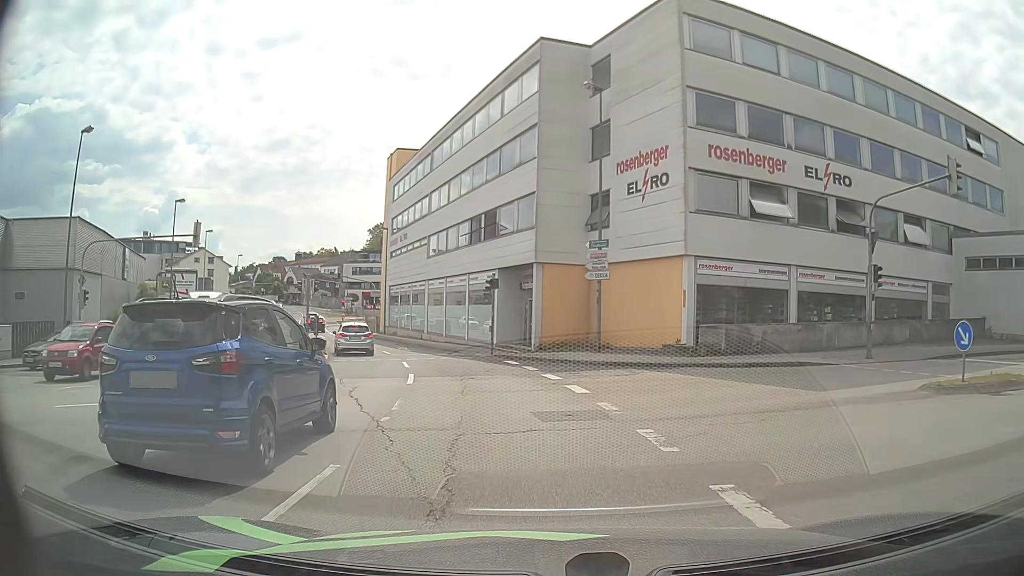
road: tertiary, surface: asphalt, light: Day
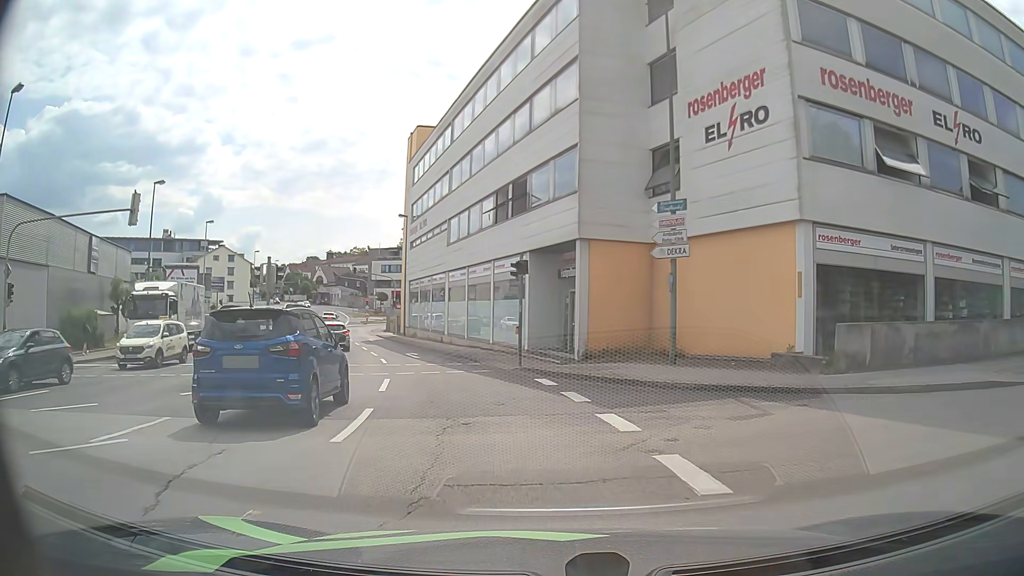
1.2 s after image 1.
(-0.3, +8.0) m; -5°
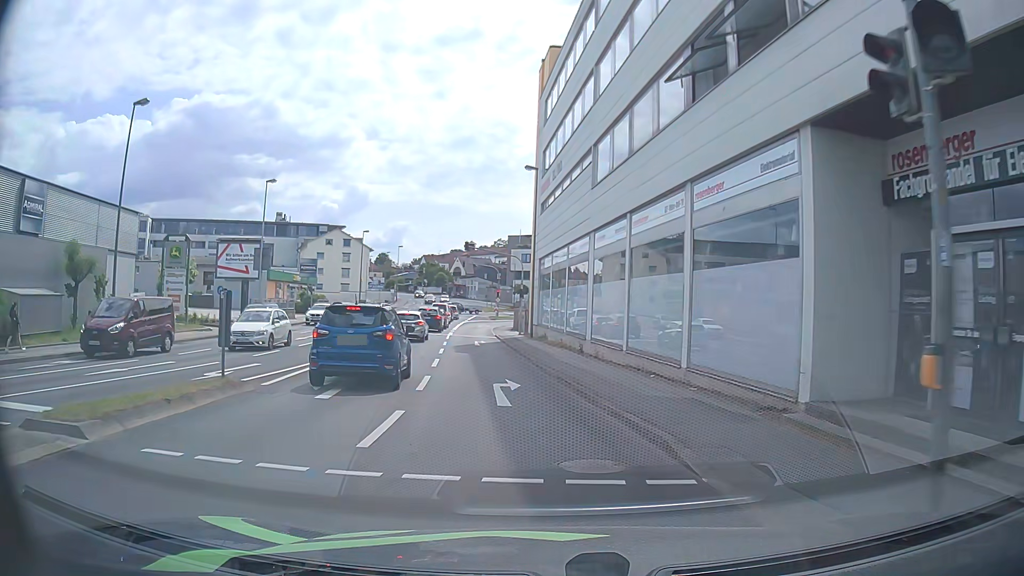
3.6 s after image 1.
(-1.6, +17.2) m; -11°
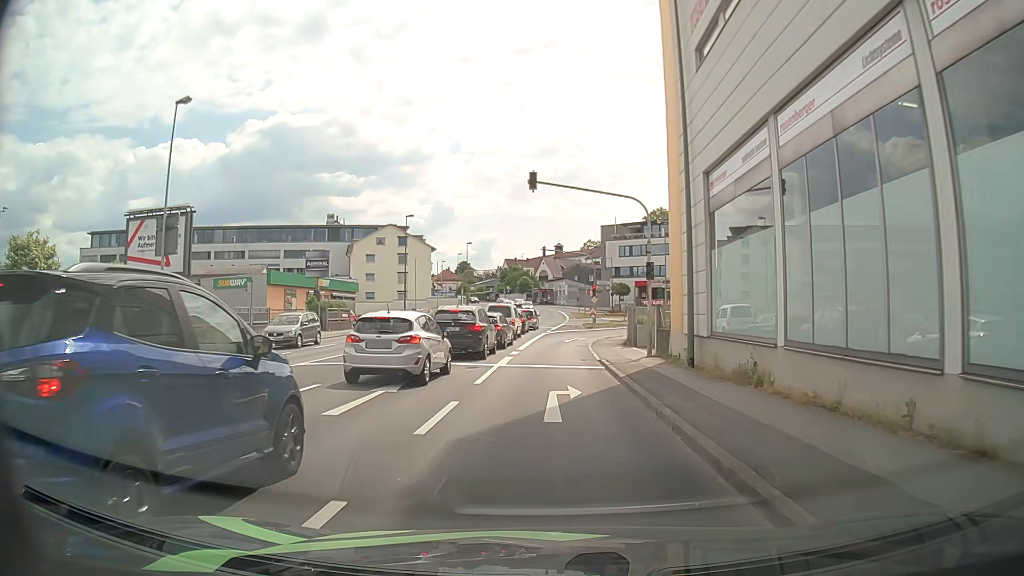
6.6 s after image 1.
(-2.2, +23.3) m; -8°
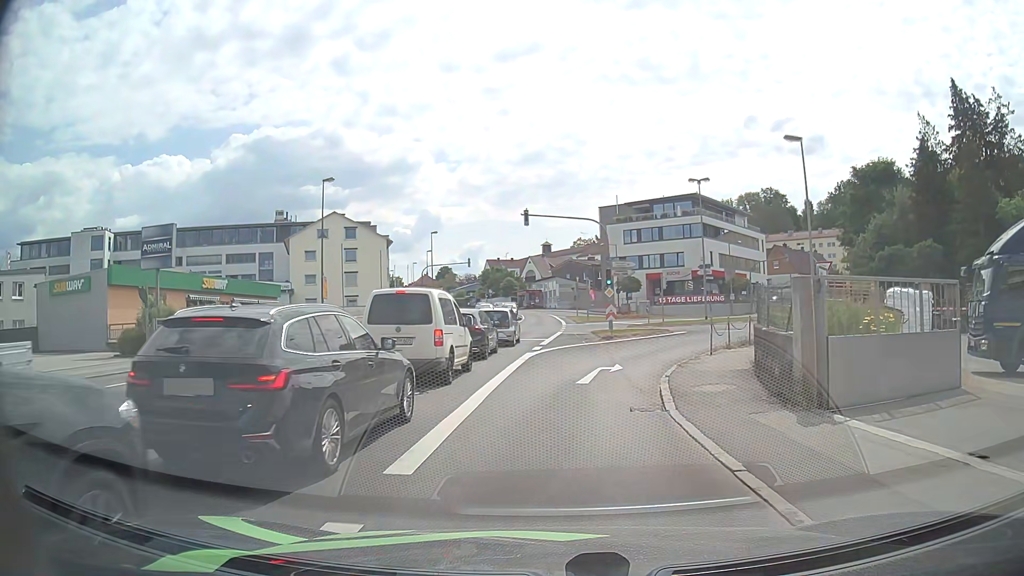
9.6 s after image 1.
(-0.2, +21.6) m; -1°
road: tertiary_link
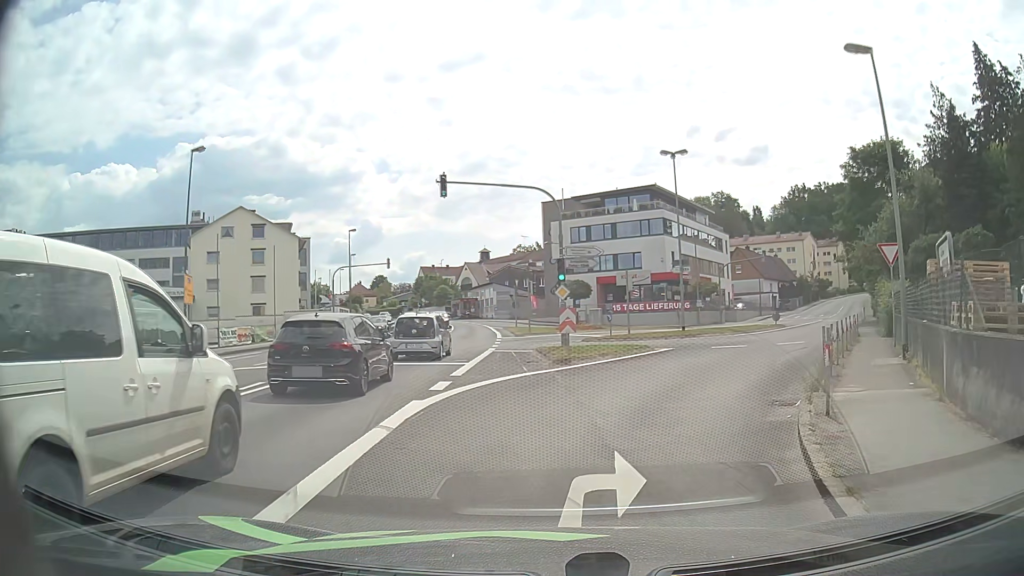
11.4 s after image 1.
(+0.5, +11.0) m; +6°
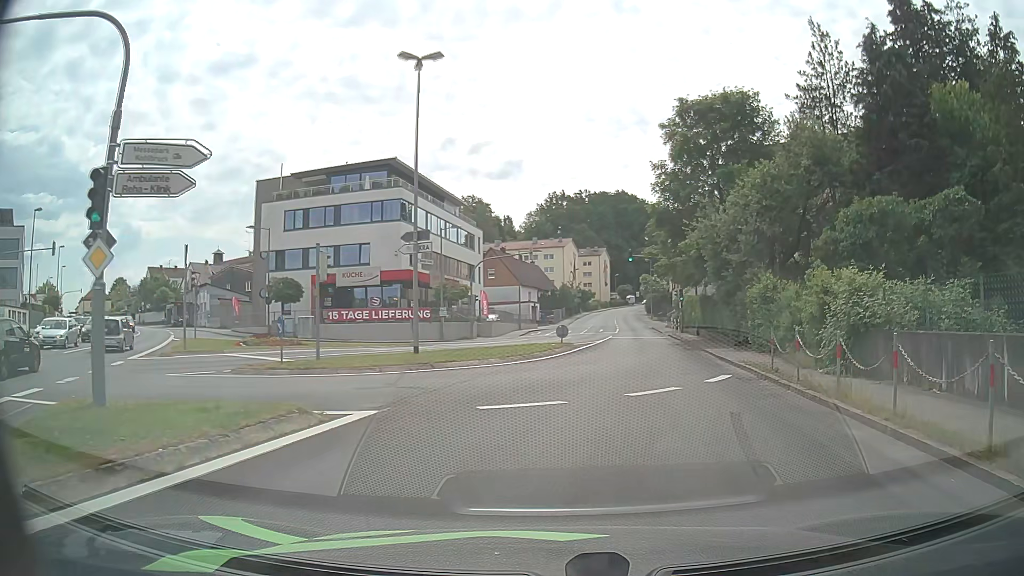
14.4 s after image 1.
(+2.7, +15.7) m; +21°
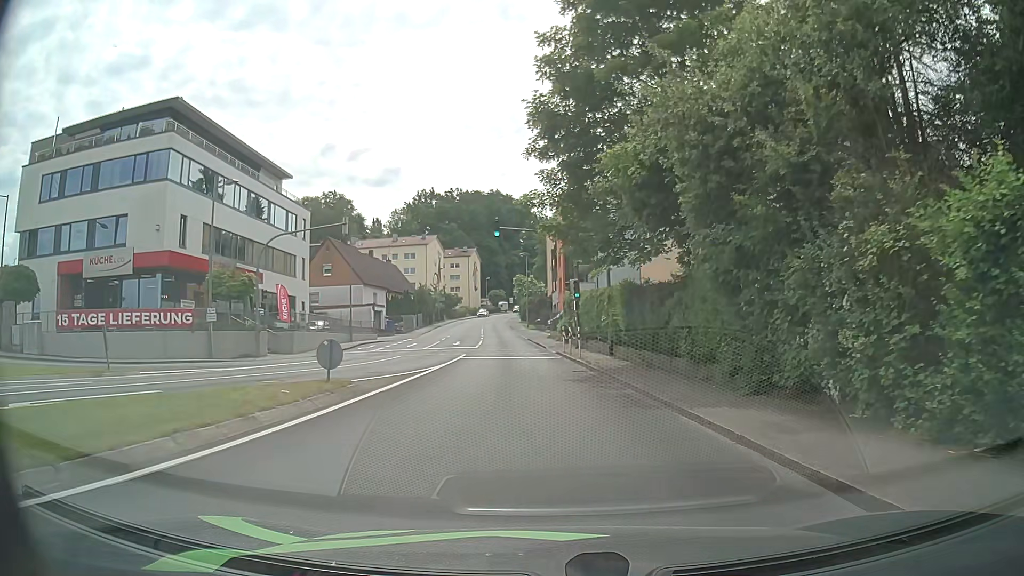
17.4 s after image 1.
(+2.3, +17.6) m; +11°
(0, +10) (-1, +20) (-2, +30) (-2, +40) (-3, +50) (-4, +60) (-5, +70) (-6, +80) (-7, +90) (-8, +100) m
